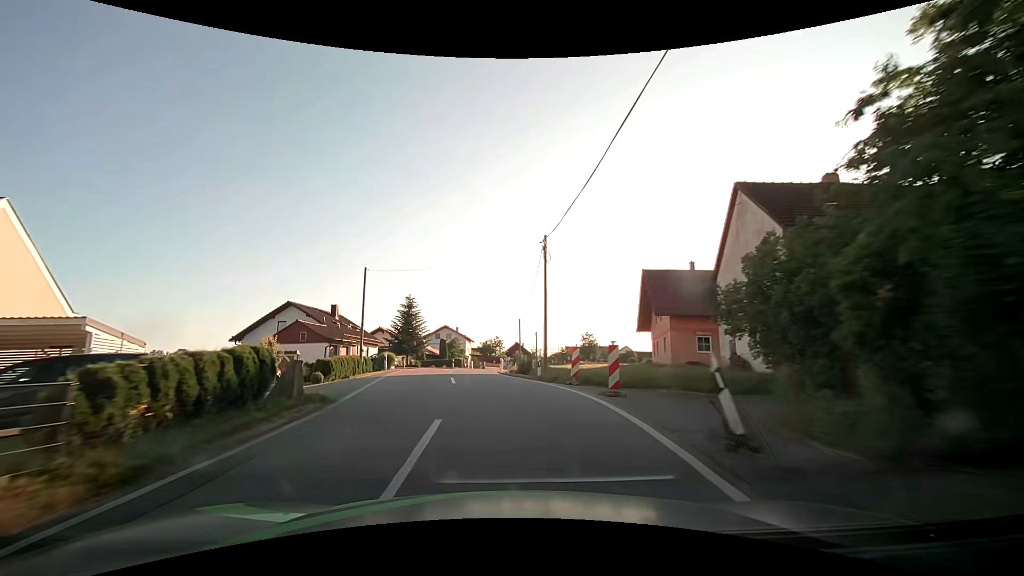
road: tertiary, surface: asphalt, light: Day
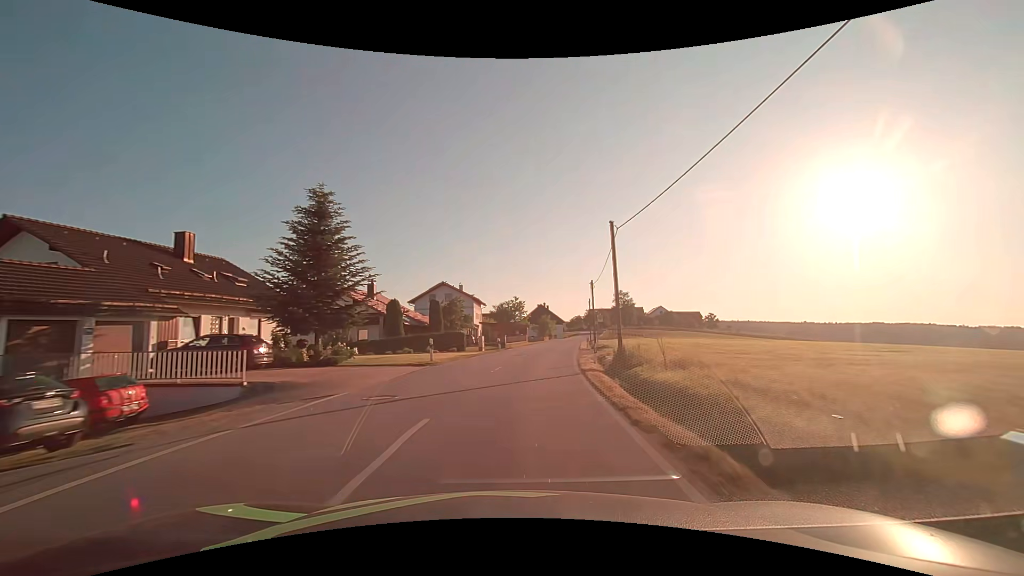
(-2.6, +36.3) m; -2°
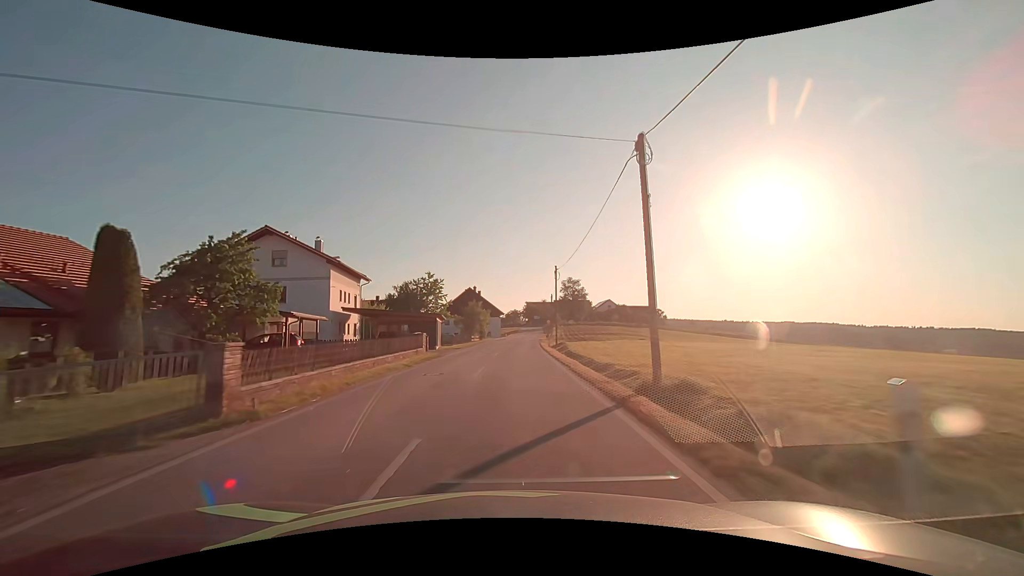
(+3.3, +37.1) m; +8°
(0, +10) (0, +20) (0, +30) (+1, +40) (+1, +50) (+2, +60) (+3, +70) (+4, +80) (+4, +90) (+5, +100) m
